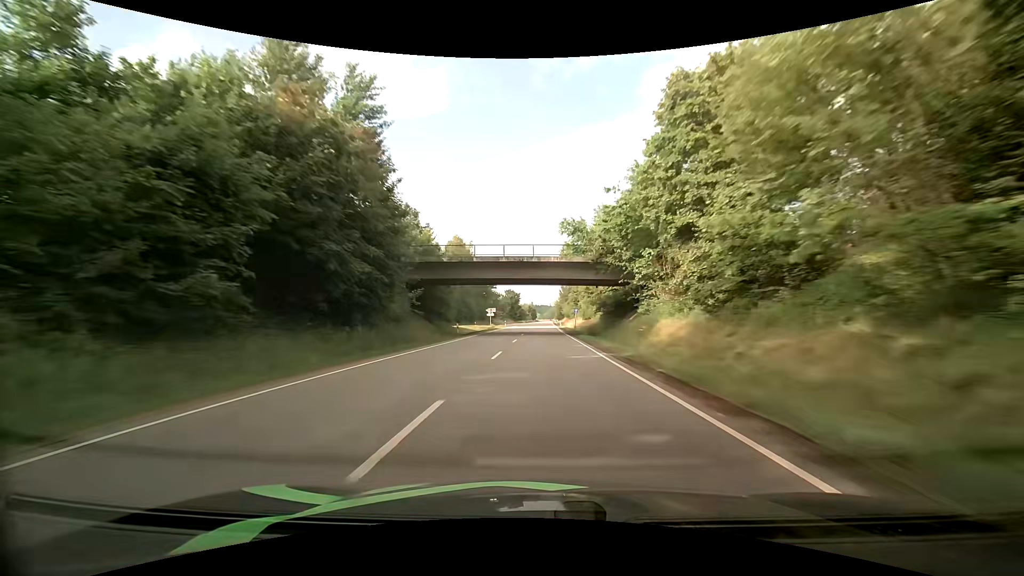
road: primary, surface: asphalt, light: Day
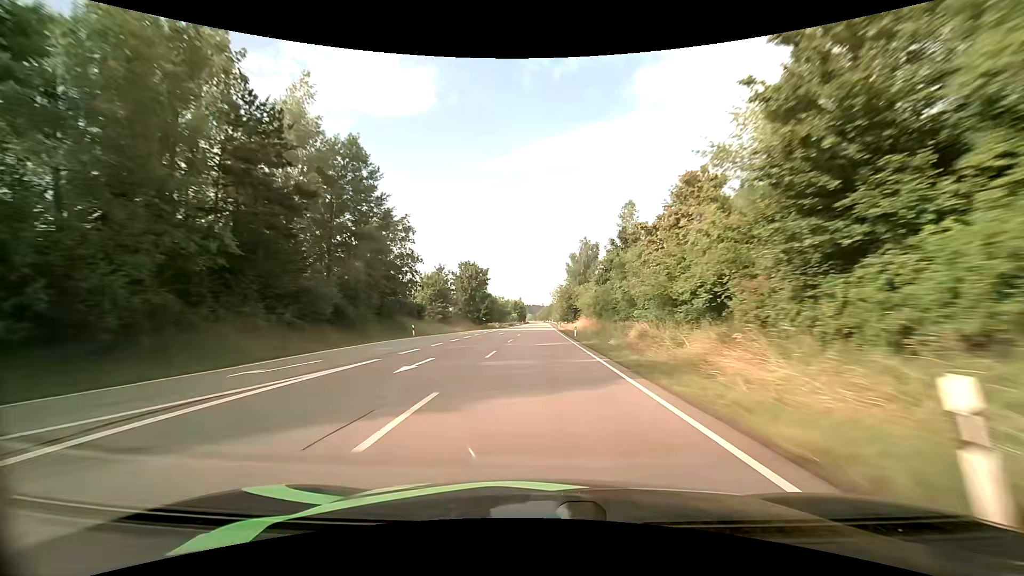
(+0.5, +85.3) m; +1°
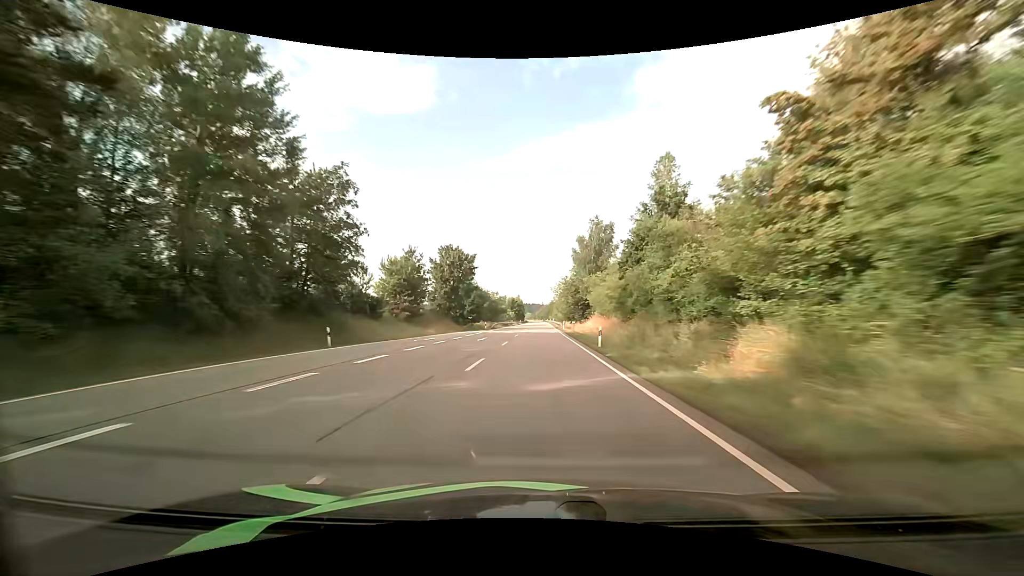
(0.0, +17.1) m; +1°
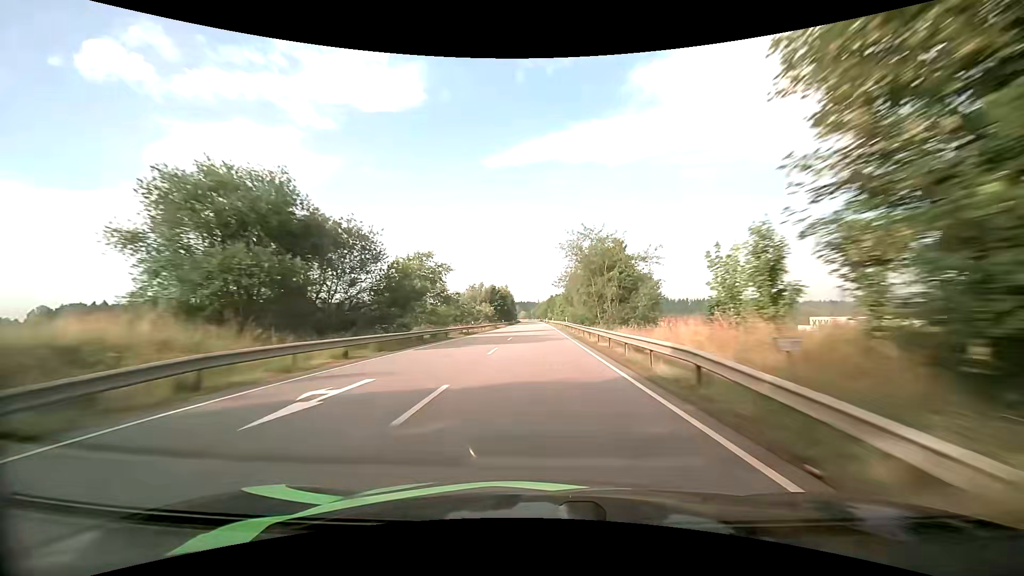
(-0.3, +68.2) m; 0°
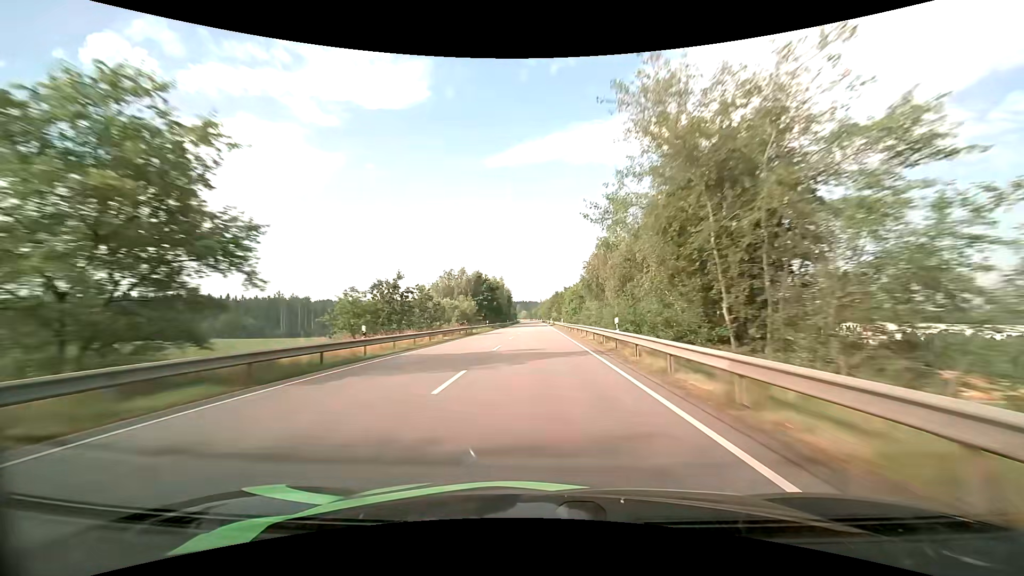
(-0.1, +34.2) m; 0°
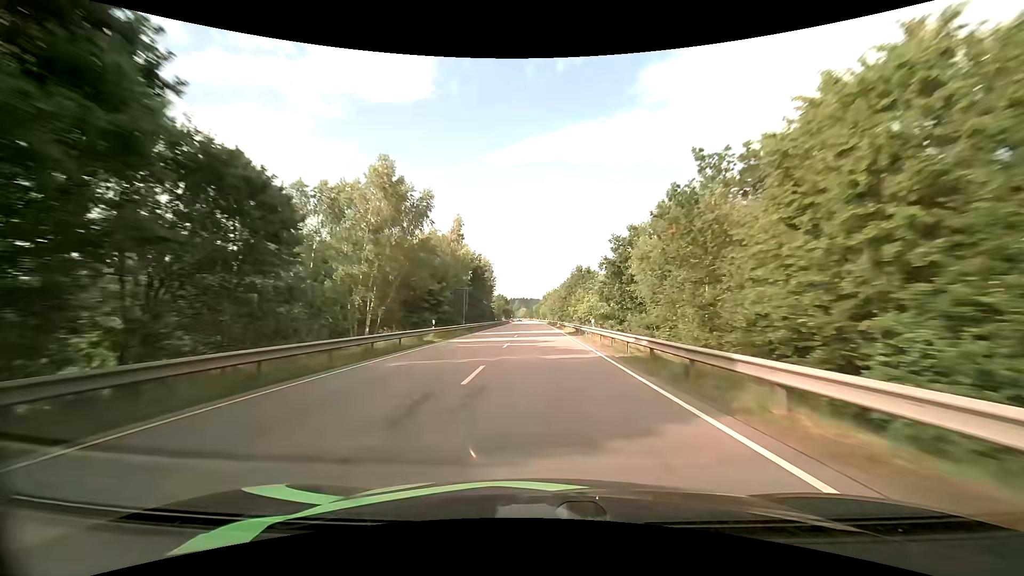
(-0.5, +84.8) m; 0°
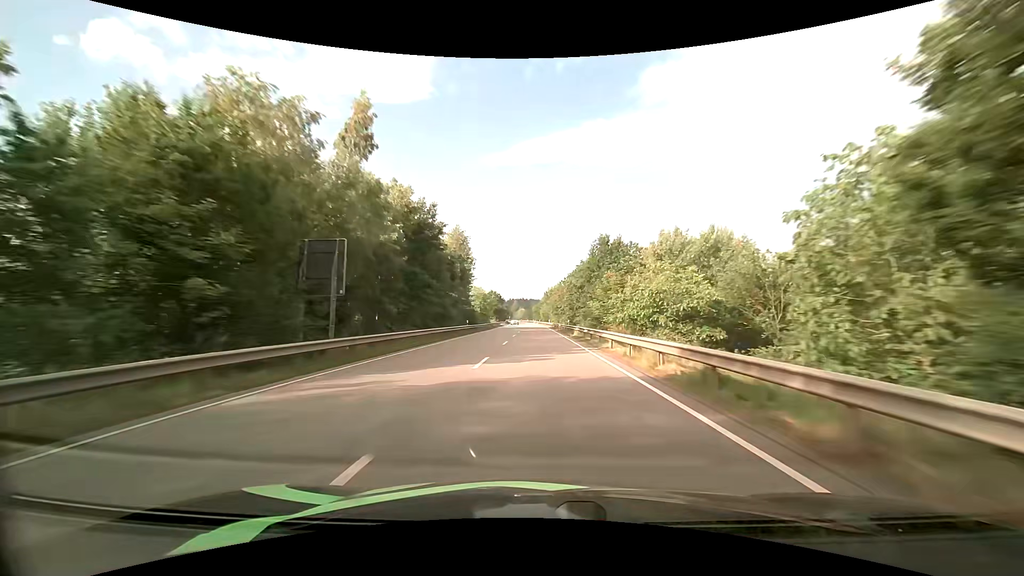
(-0.1, +33.9) m; 0°
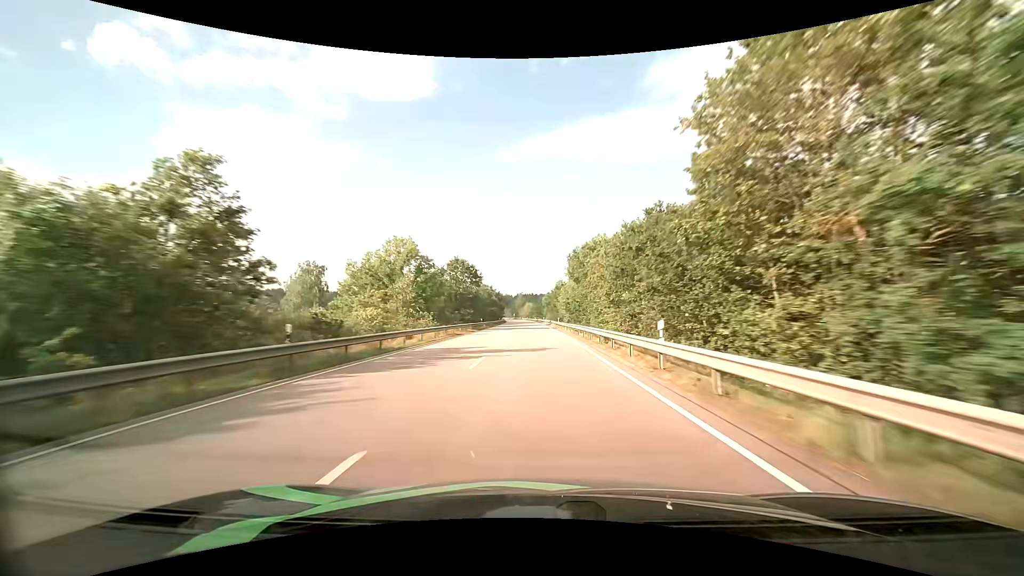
(-0.6, +84.8) m; -1°
(0, +10) (0, +20) (0, +30) (0, +40) (-1, +50) (-1, +60) (-1, +70) (-1, +80) (-2, +90) (-2, +100) m
